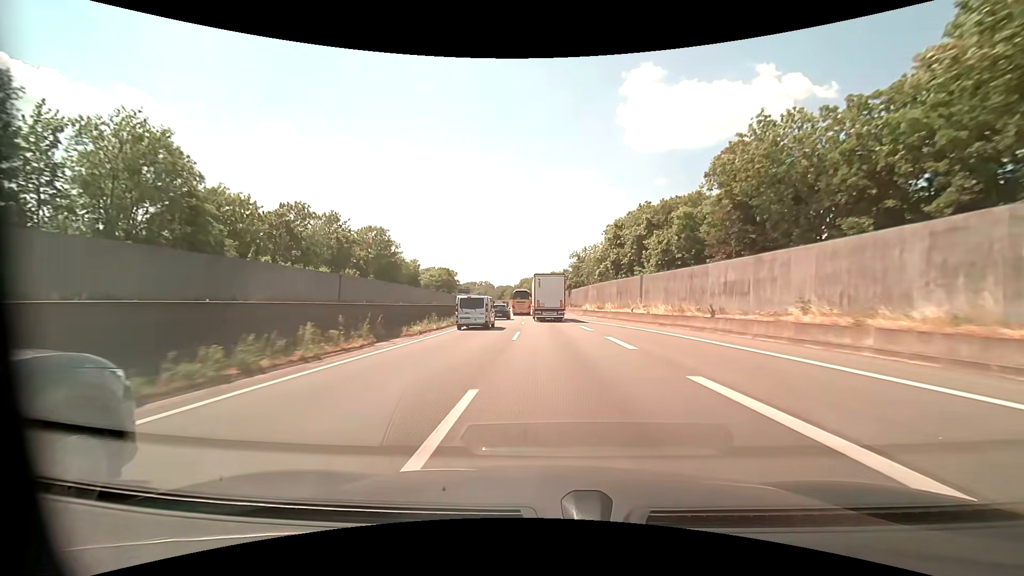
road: motorway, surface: asphalt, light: Day
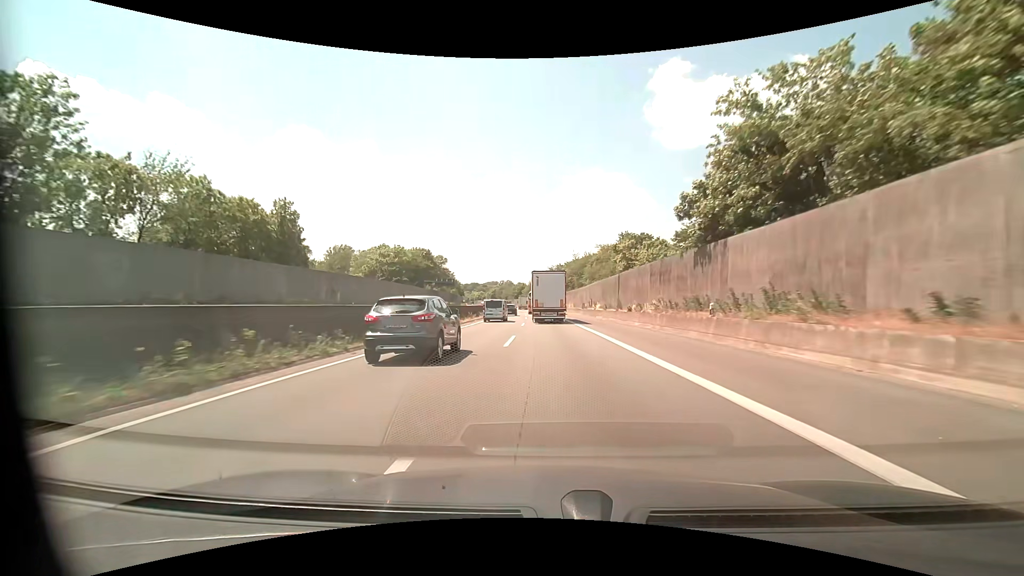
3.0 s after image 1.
(-1.8, +75.3) m; -3°
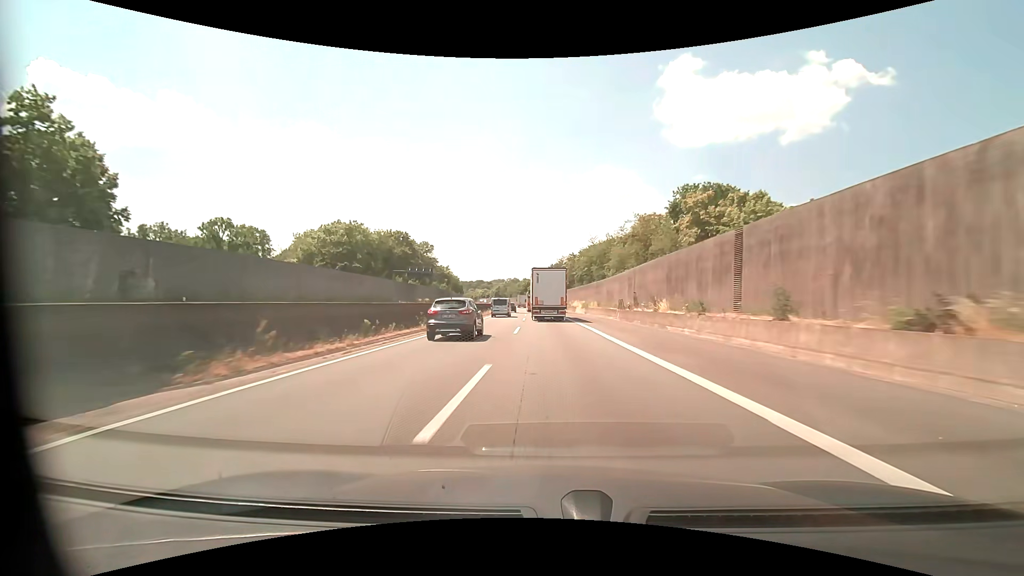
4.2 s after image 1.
(-0.2, +29.2) m; -1°
(0, +10) (0, +20) (0, +30) (-1, +40) (-1, +50) (-1, +60) (-2, +70) (-2, +80) (-3, +90) (-3, +100) m
